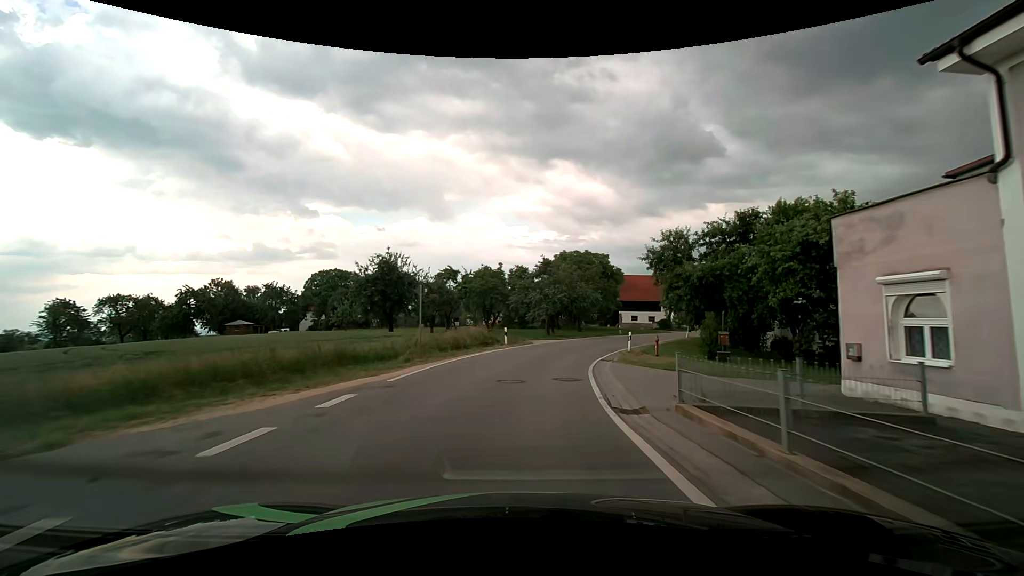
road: tertiary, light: Day
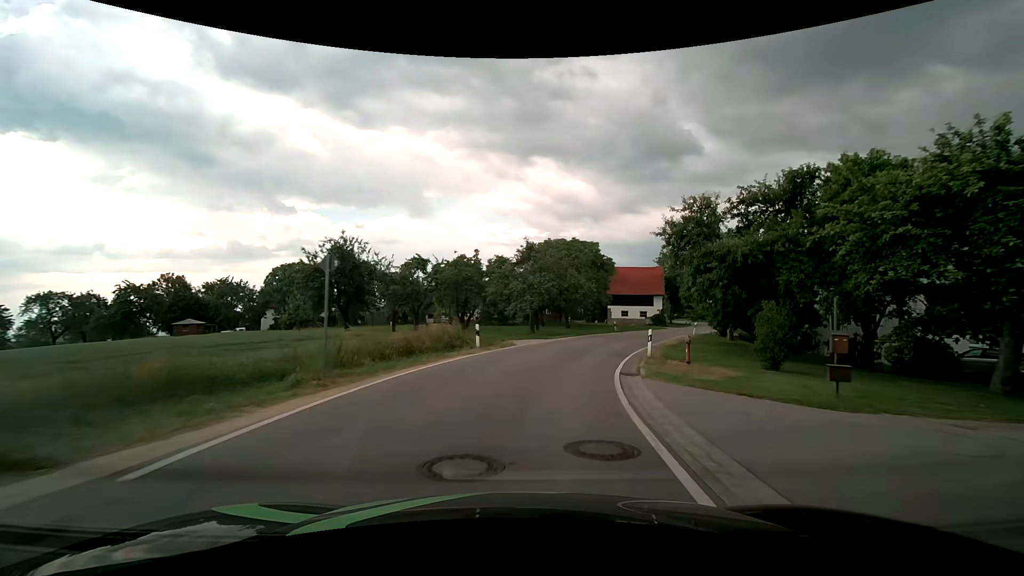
(+0.1, +7.4) m; +3°
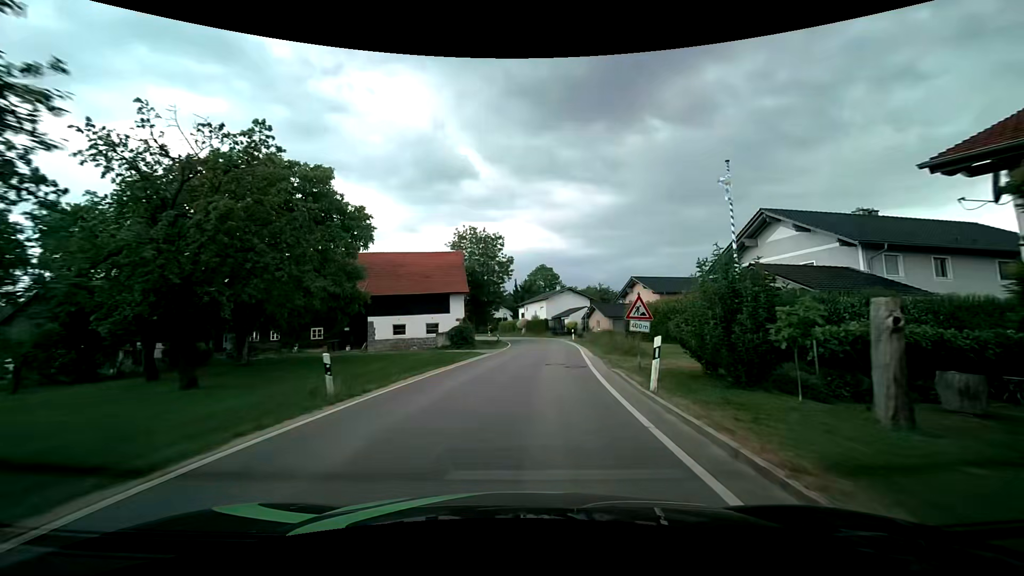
(+6.9, +33.0) m; +24°
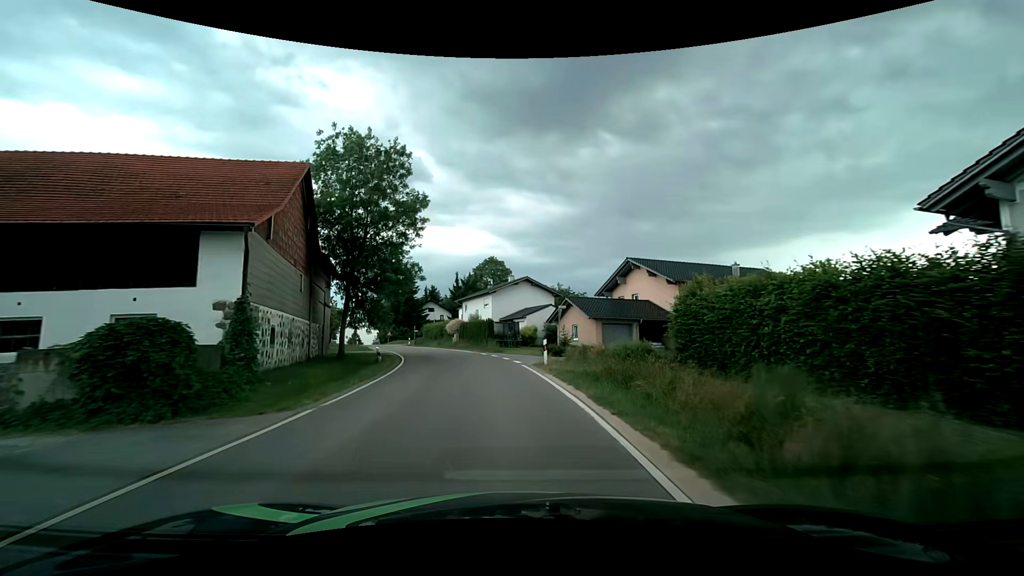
(+1.5, +26.8) m; +5°
(0, +10) (-1, +20) (-3, +30) (-6, +39) (-10, +49) (-14, +58) (-18, +67) (-22, +76) (-25, +85) (-29, +95) m
